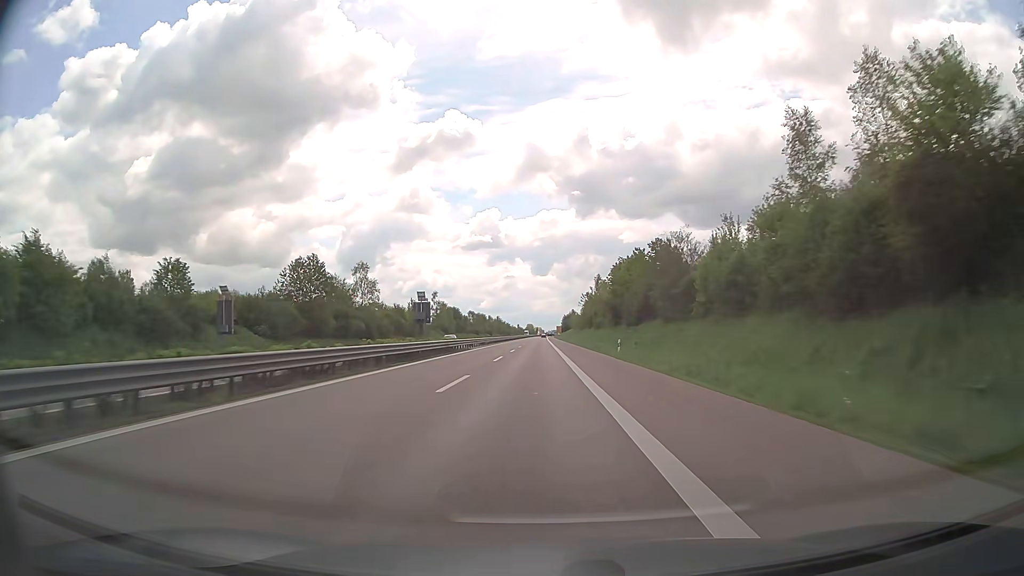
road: trunk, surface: asphalt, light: Day
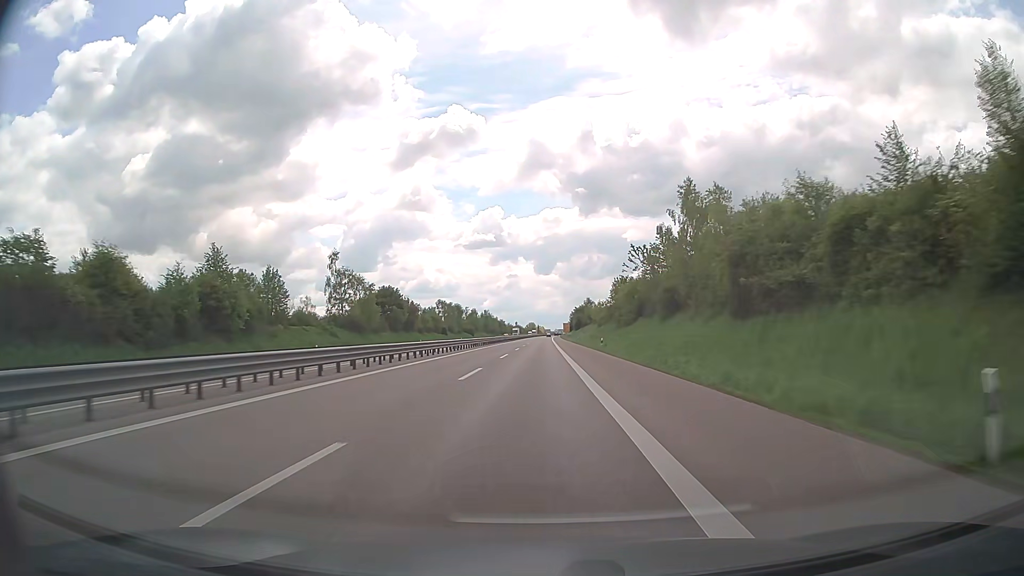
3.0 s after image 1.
(+0.2, +85.7) m; 0°
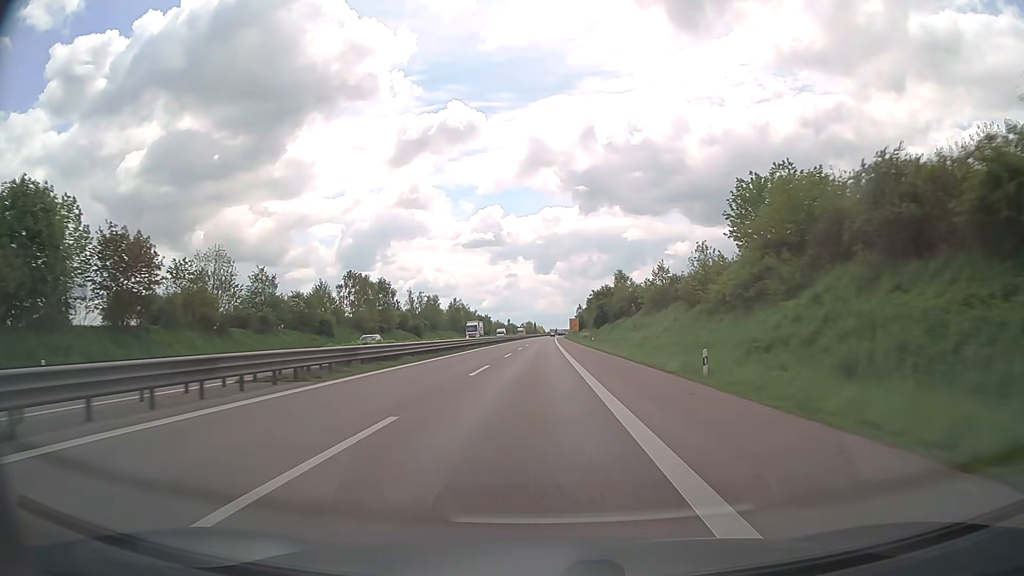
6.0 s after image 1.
(+0.4, +86.3) m; 0°
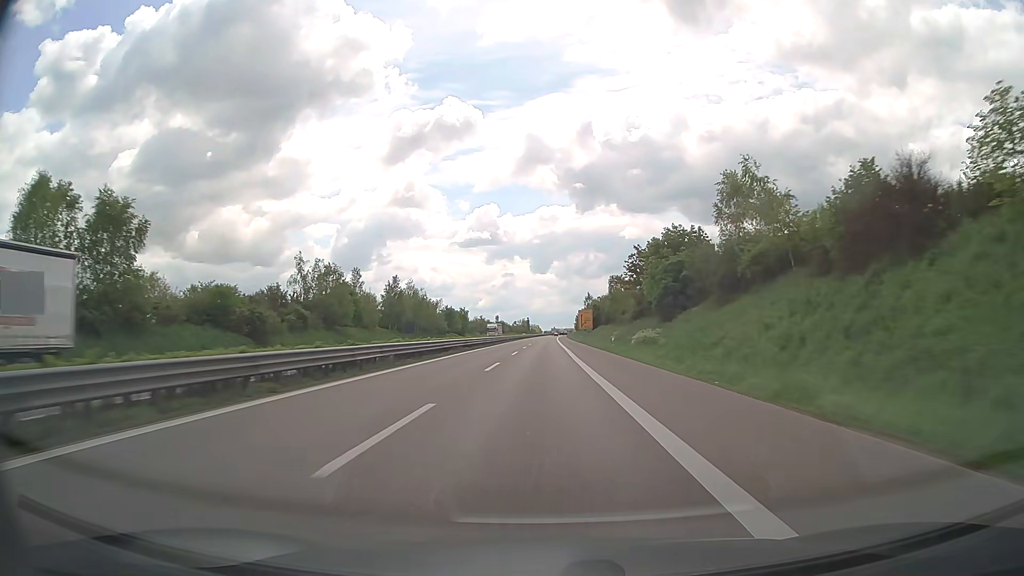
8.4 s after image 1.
(+0.2, +69.1) m; 0°
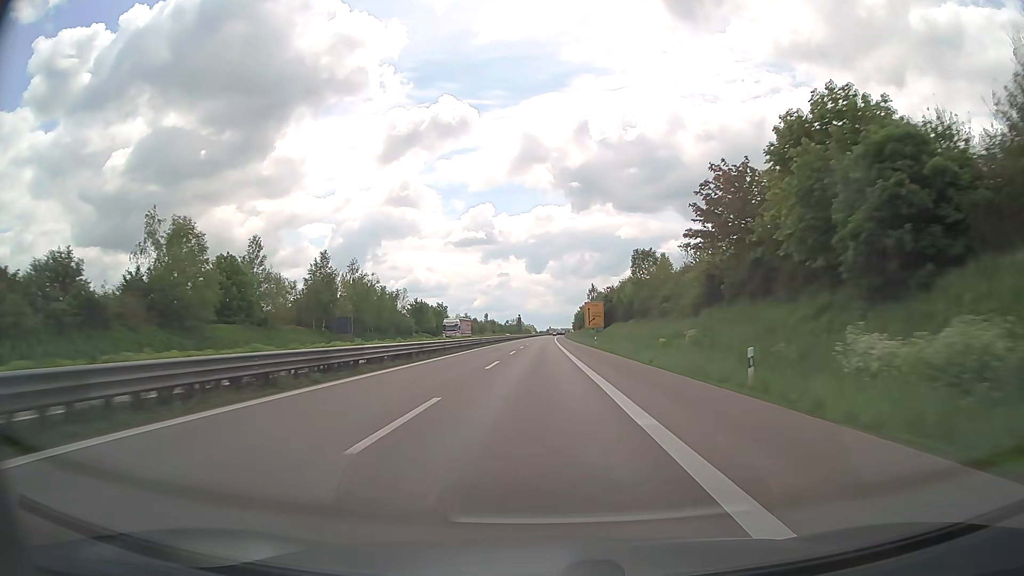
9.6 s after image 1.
(+0.1, +34.5) m; 0°
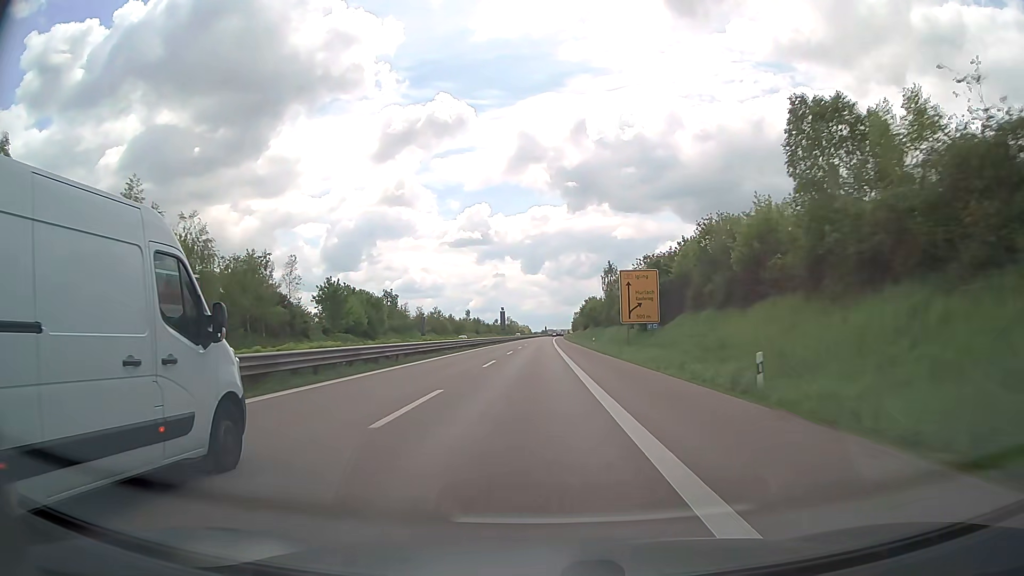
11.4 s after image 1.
(+0.3, +51.6) m; +1°
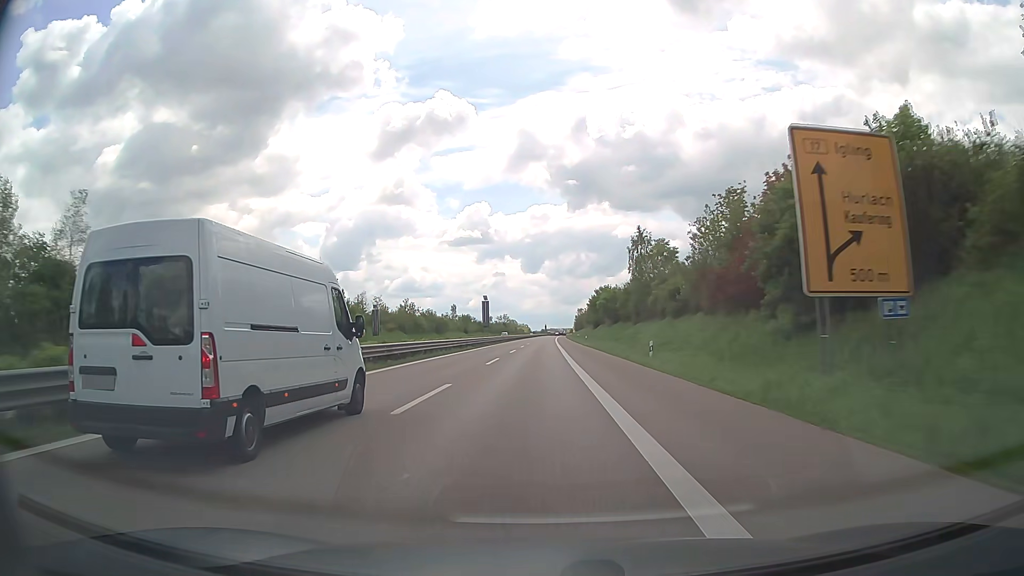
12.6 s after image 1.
(0.0, +34.4) m; 0°
(0, +10) (0, +20) (0, +30) (0, +40) (0, +50) (0, +60) (0, +70) (0, +80) (0, +90) (+1, +100) m
